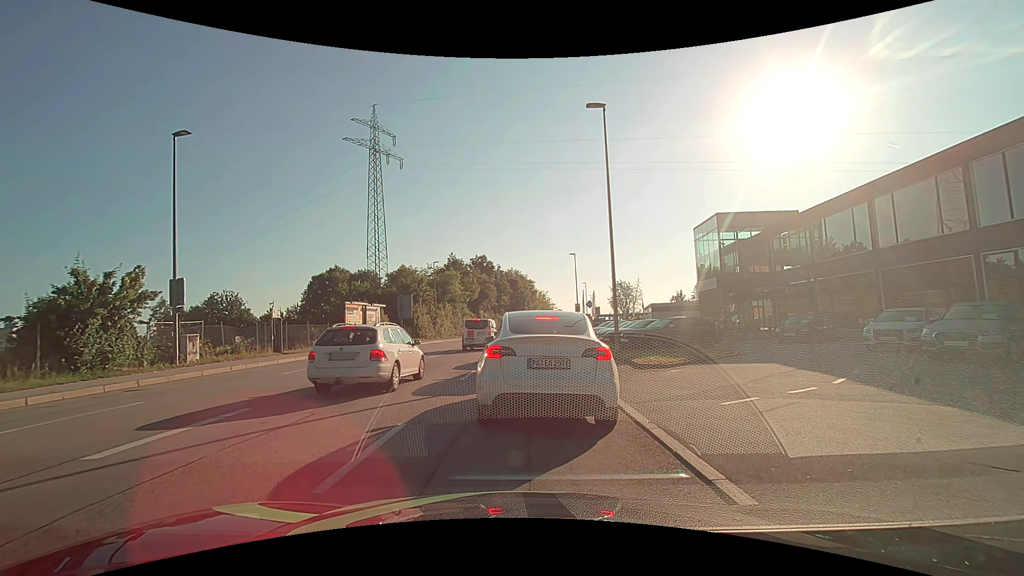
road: tertiary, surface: asphalt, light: Day
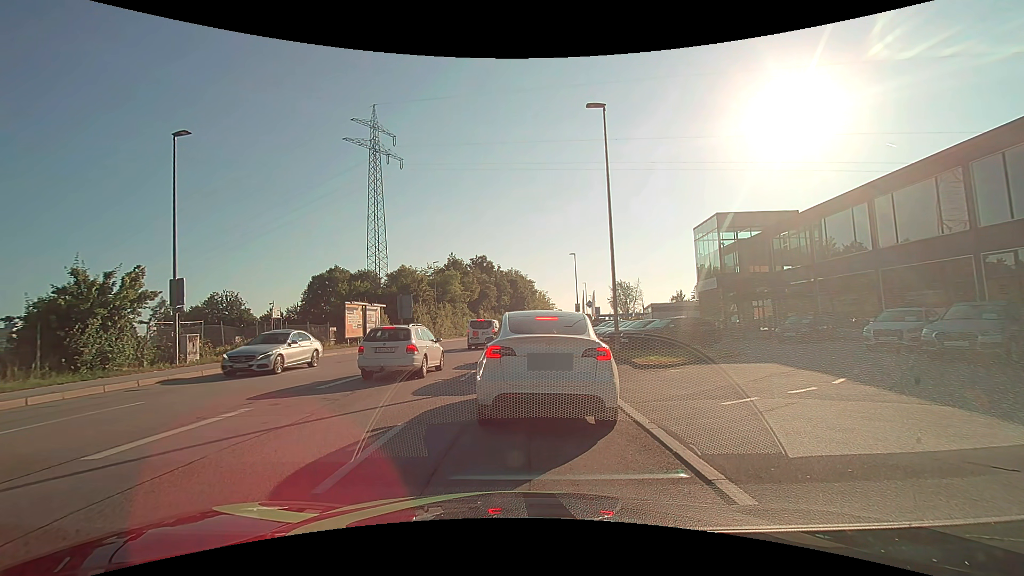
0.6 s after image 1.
(0.0, 0.0) m; 0°
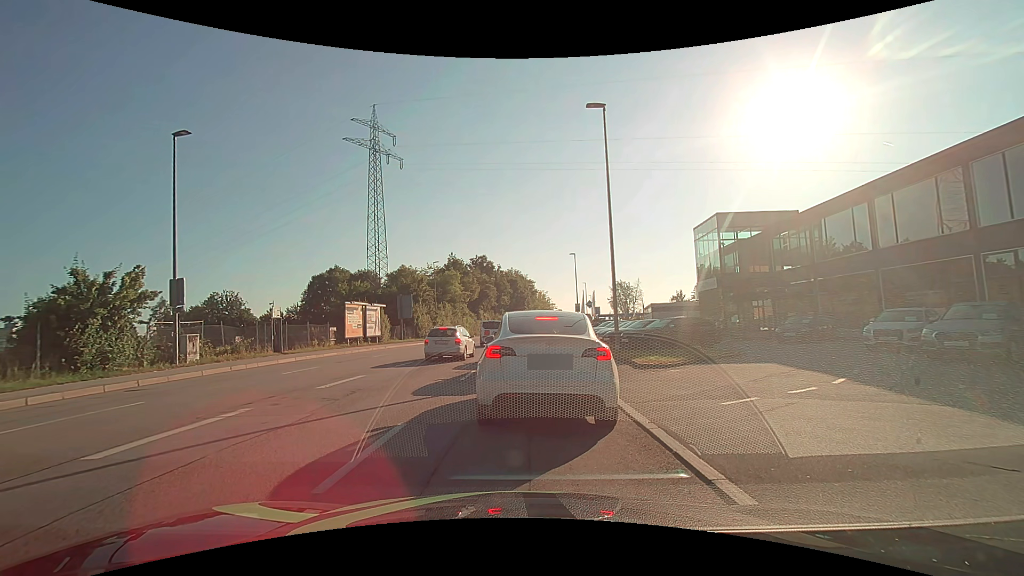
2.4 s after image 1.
(0.0, 0.0) m; 0°
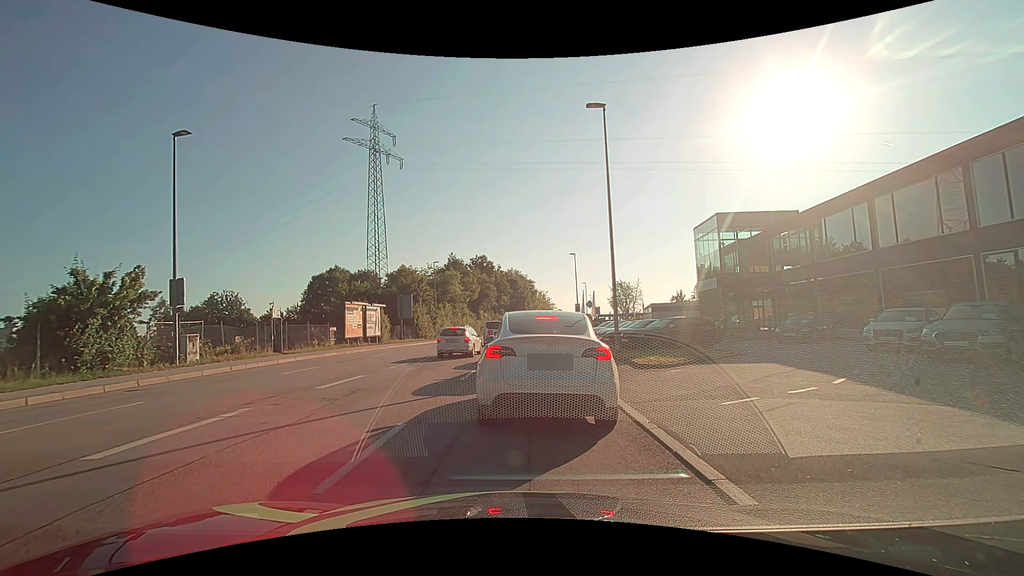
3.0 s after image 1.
(0.0, 0.0) m; 0°
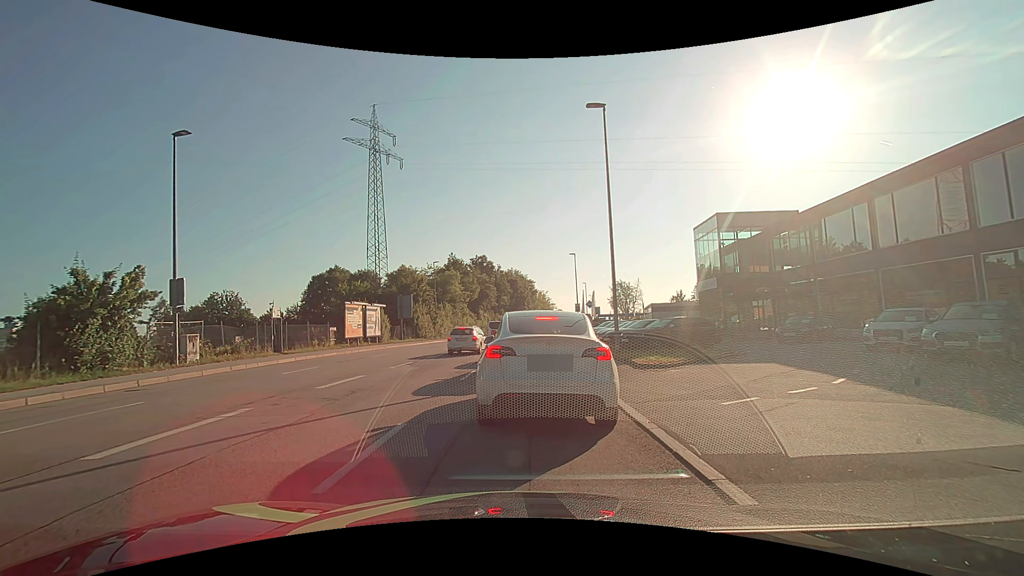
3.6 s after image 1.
(0.0, 0.0) m; 0°
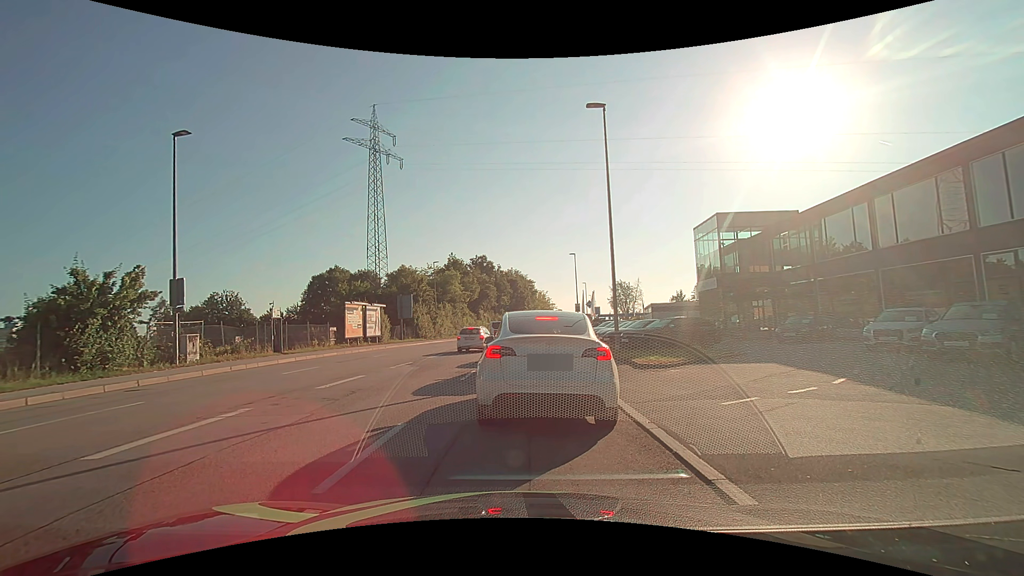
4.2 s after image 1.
(0.0, 0.0) m; 0°
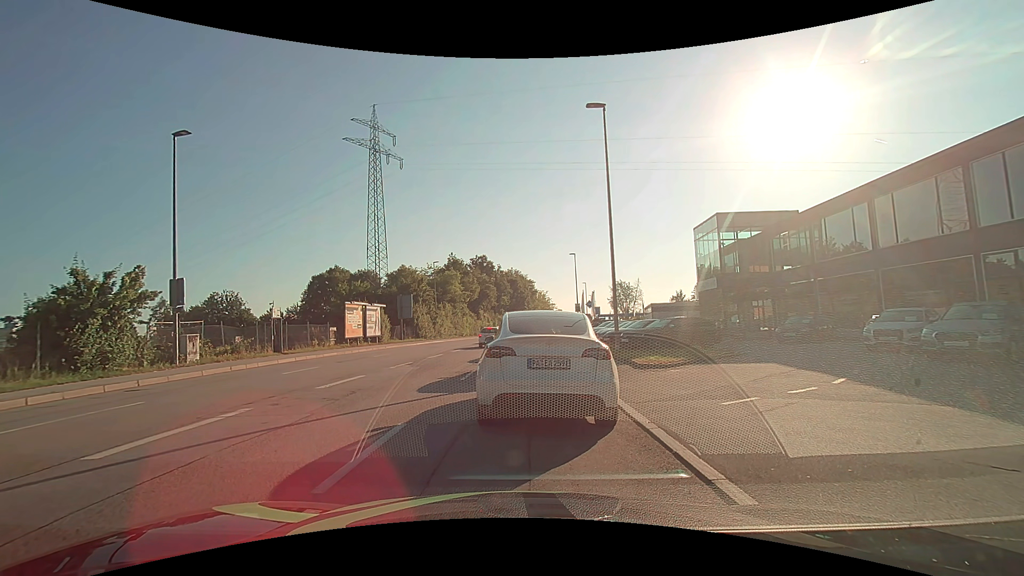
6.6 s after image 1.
(0.0, 0.0) m; 0°
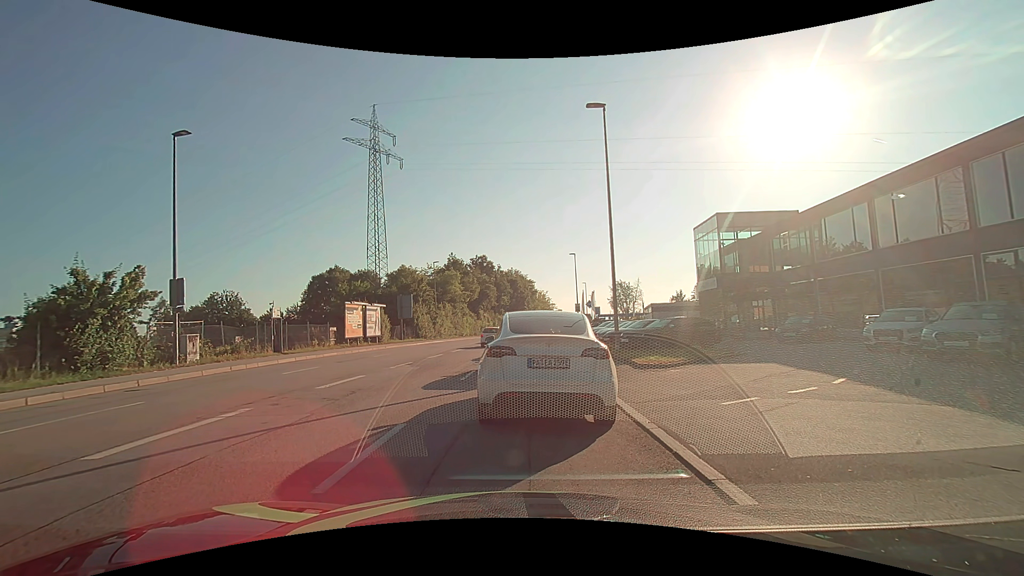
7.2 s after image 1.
(0.0, 0.0) m; 0°
